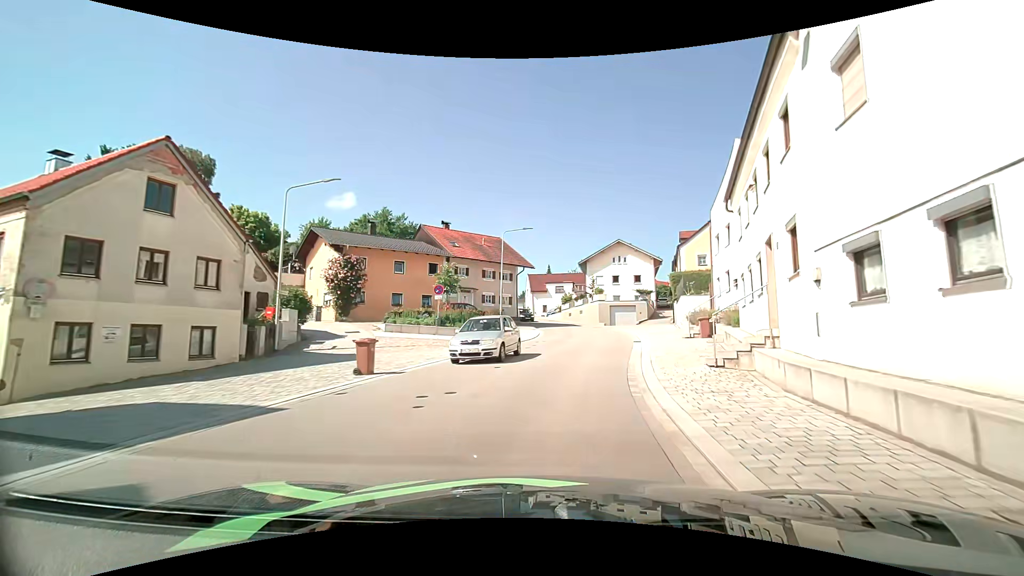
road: tertiary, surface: asphalt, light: Day
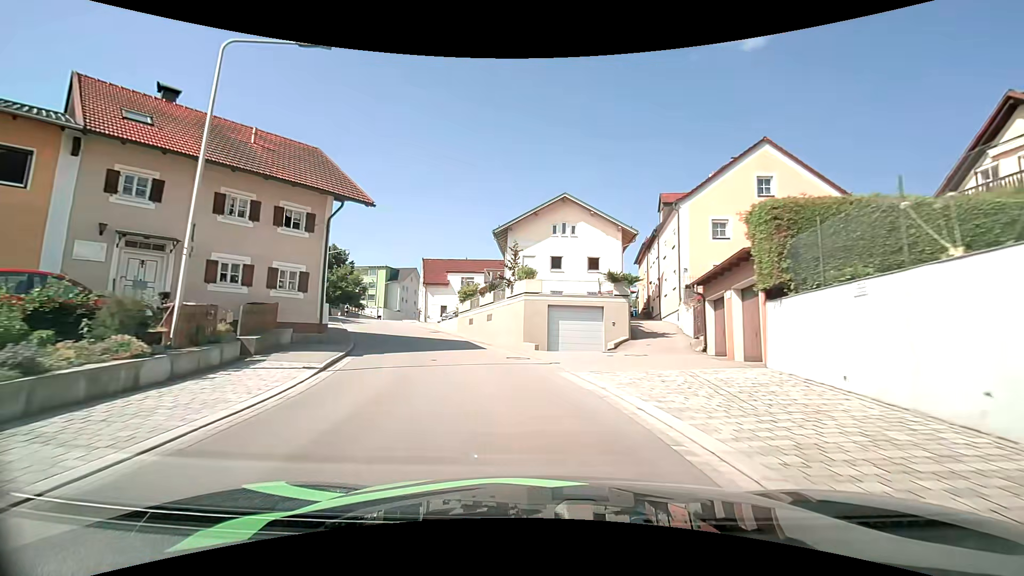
(+2.9, +27.6) m; +8°
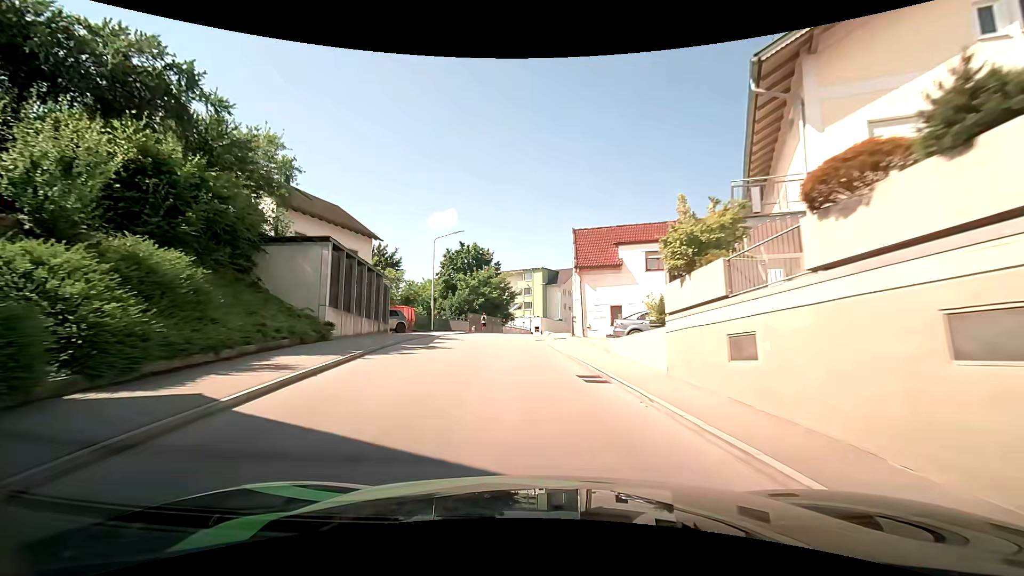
(-3.8, +22.9) m; -18°
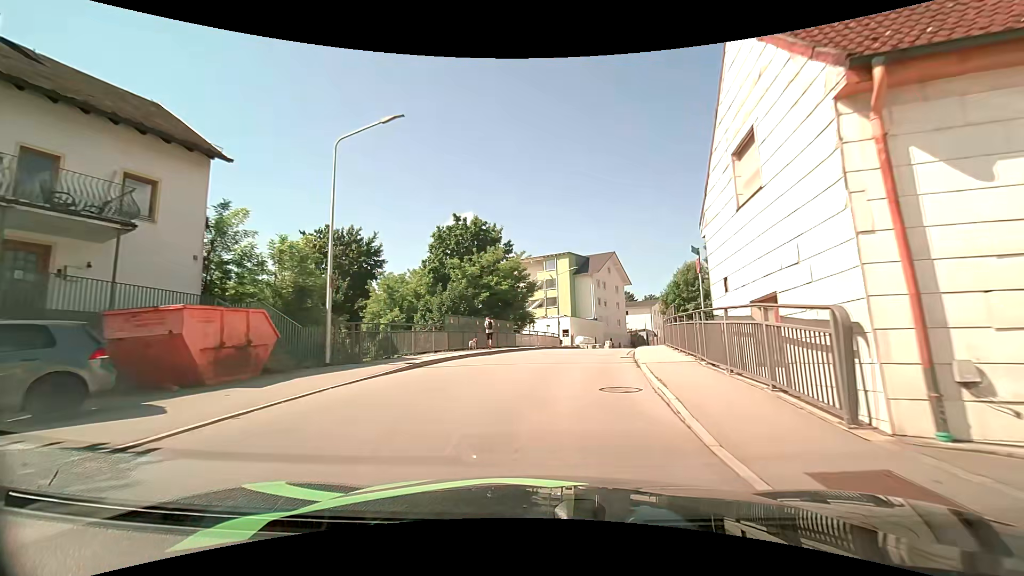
(-1.7, +23.0) m; -4°
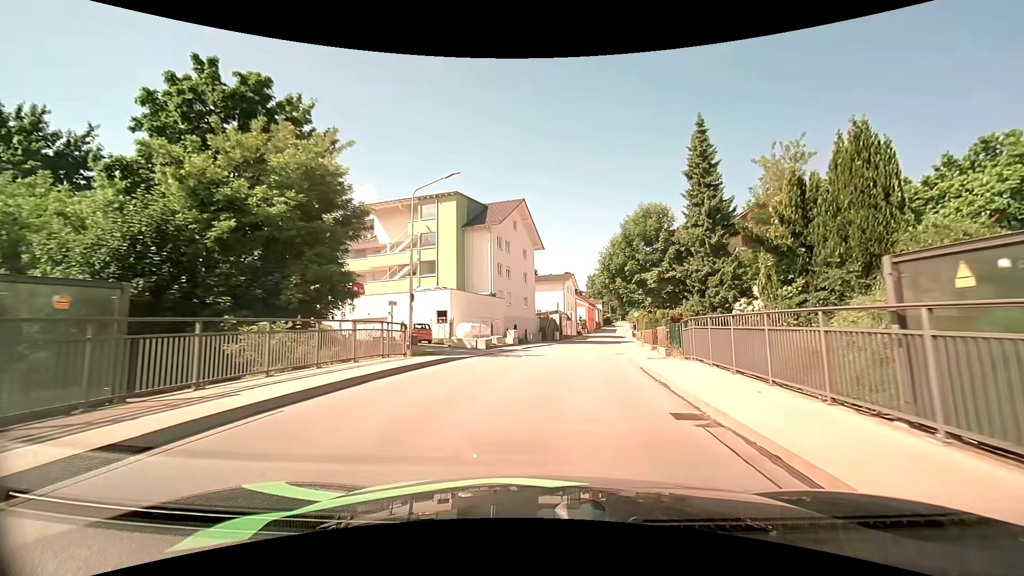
(+2.8, +27.7) m; +12°
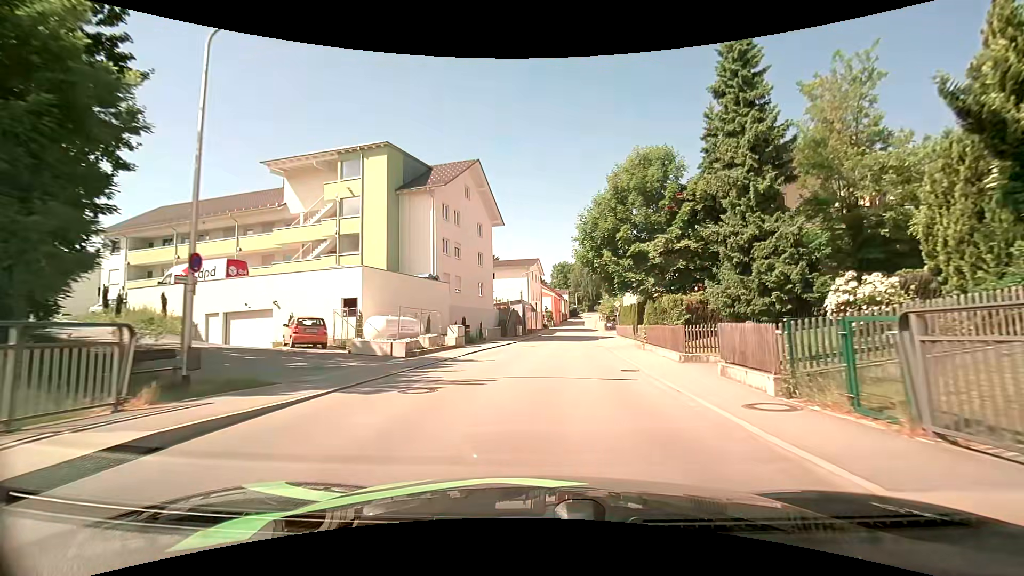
(+0.5, +12.1) m; +4°
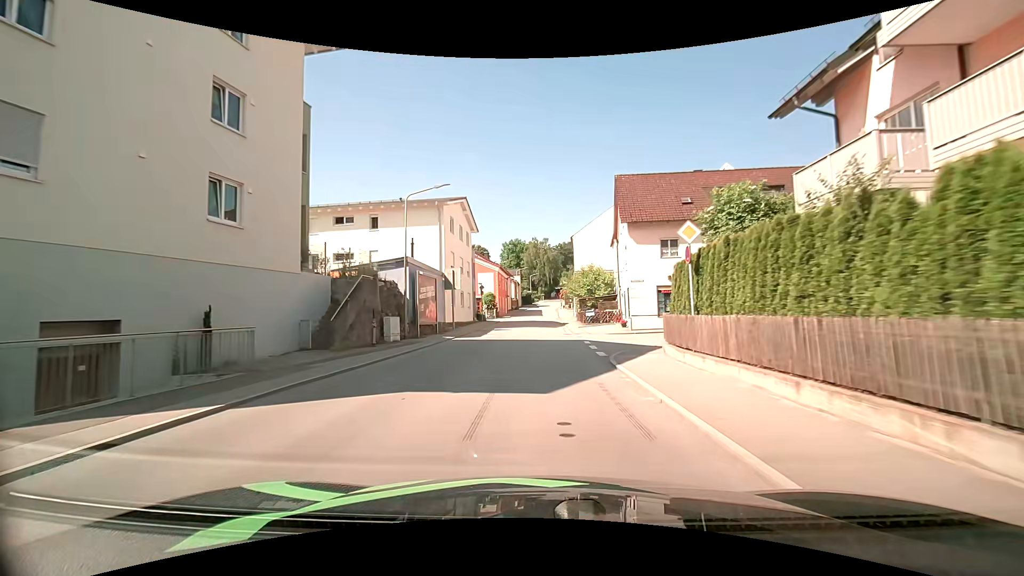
(+2.3, +34.1) m; +6°
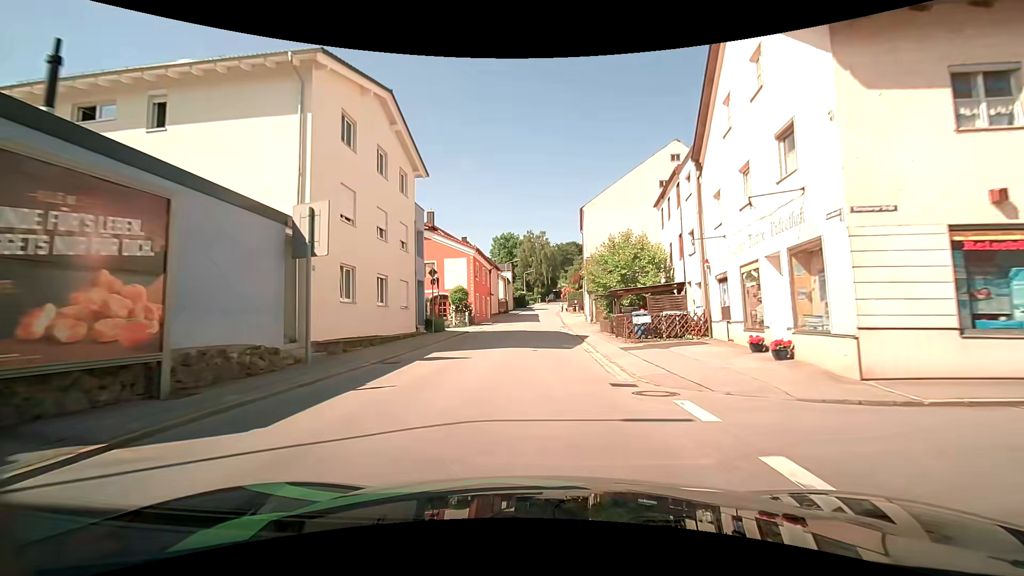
(0.0, +21.6) m; 0°
(0, +10) (0, +20) (0, +30) (+1, +40) (+1, +50) (+1, +60) (+1, +70) (+2, +80) (+2, +90) (+3, +100) m
